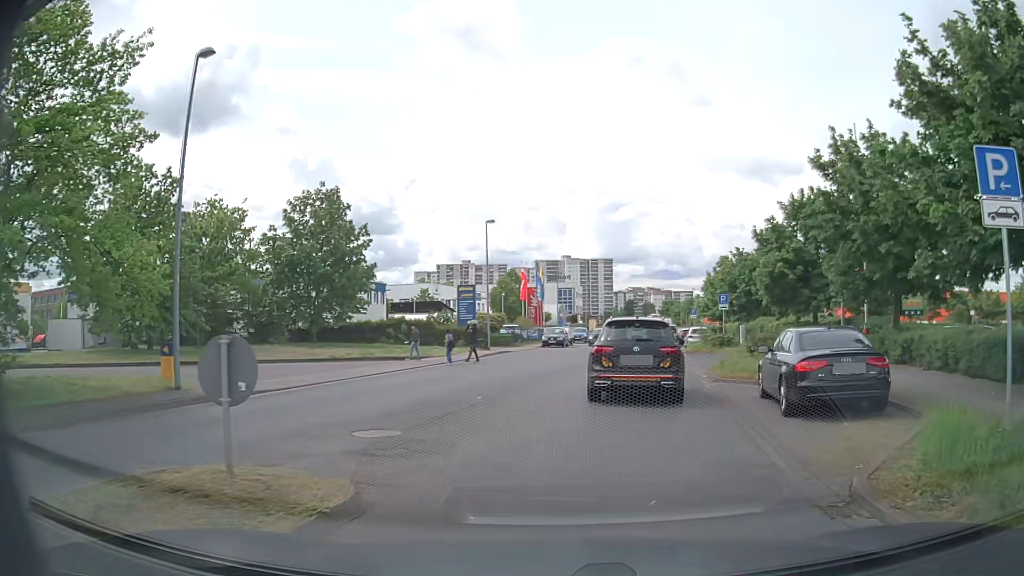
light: Day
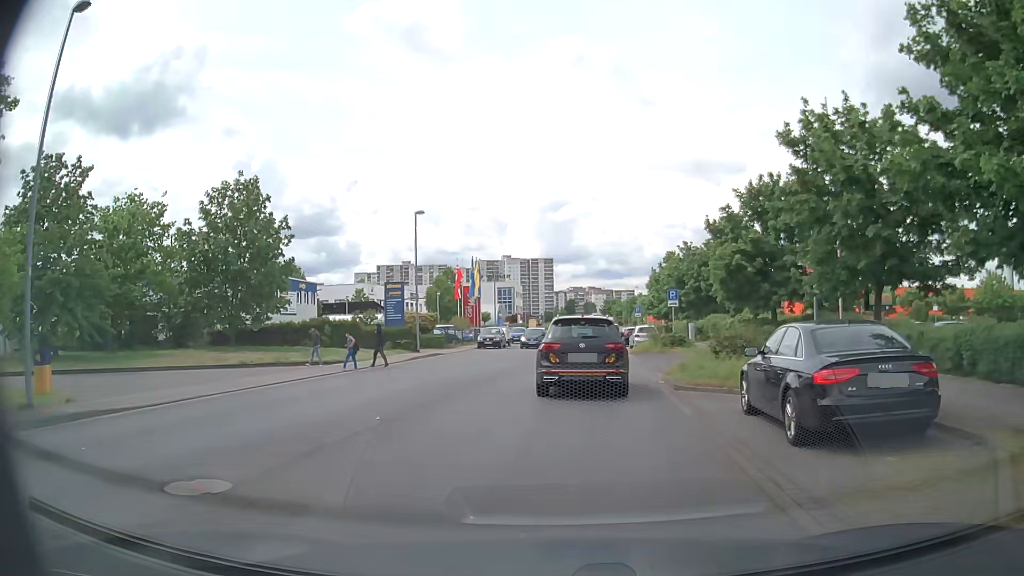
(+0.2, +3.4) m; +6°
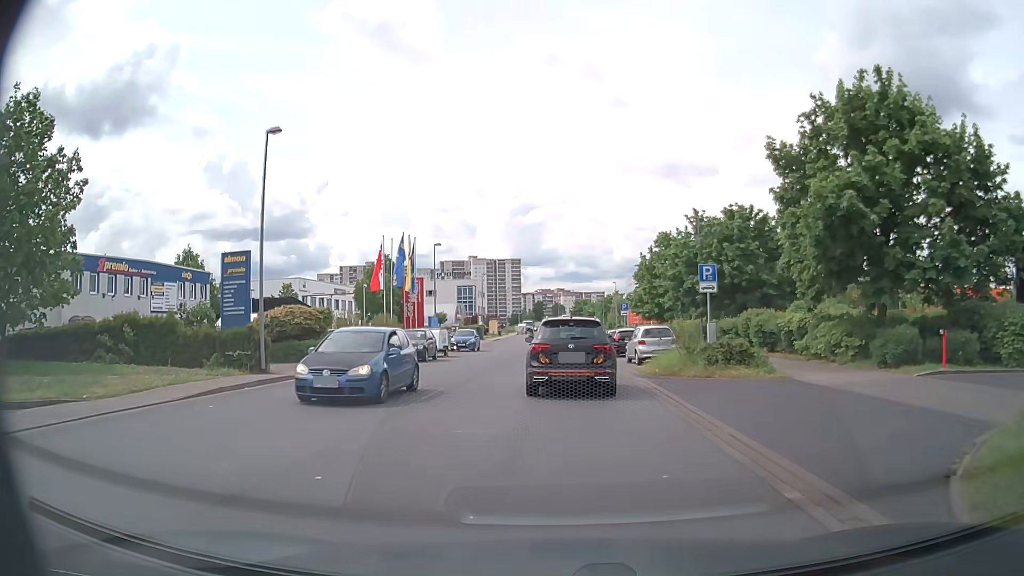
(+0.6, +16.5) m; +3°
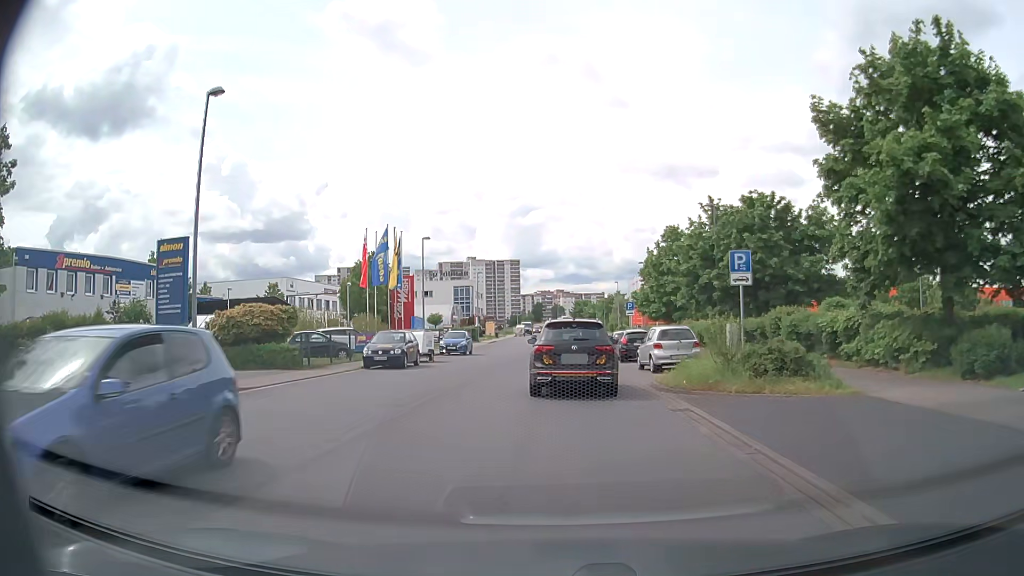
(0.0, +4.2) m; 0°
(0, +10) (0, +20) (0, +30) (0, +40) (0, +50) (0, +60) (0, +70) (+1, +80) (+1, +90) (0, +100) m
